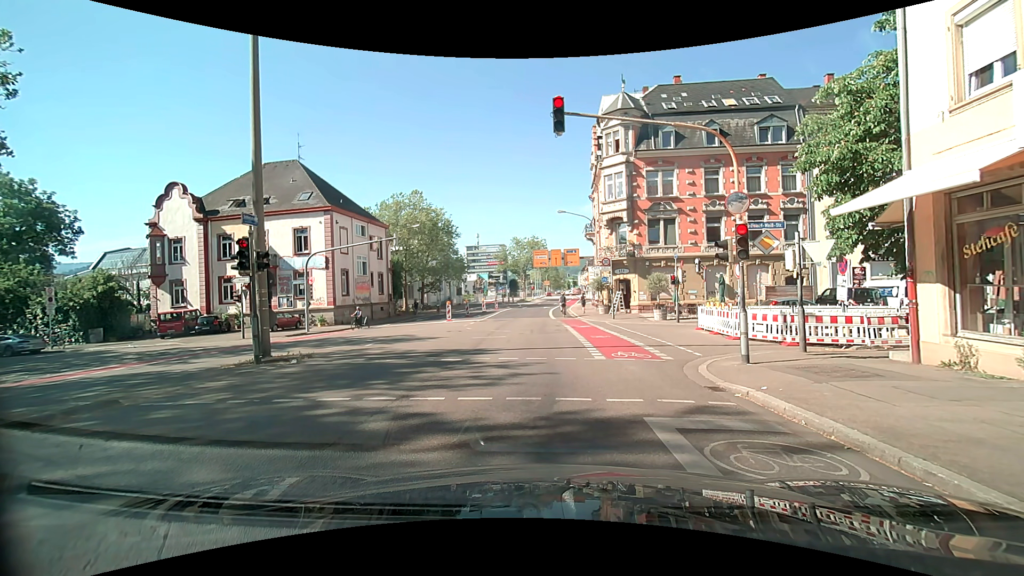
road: secondary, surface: asphalt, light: Day
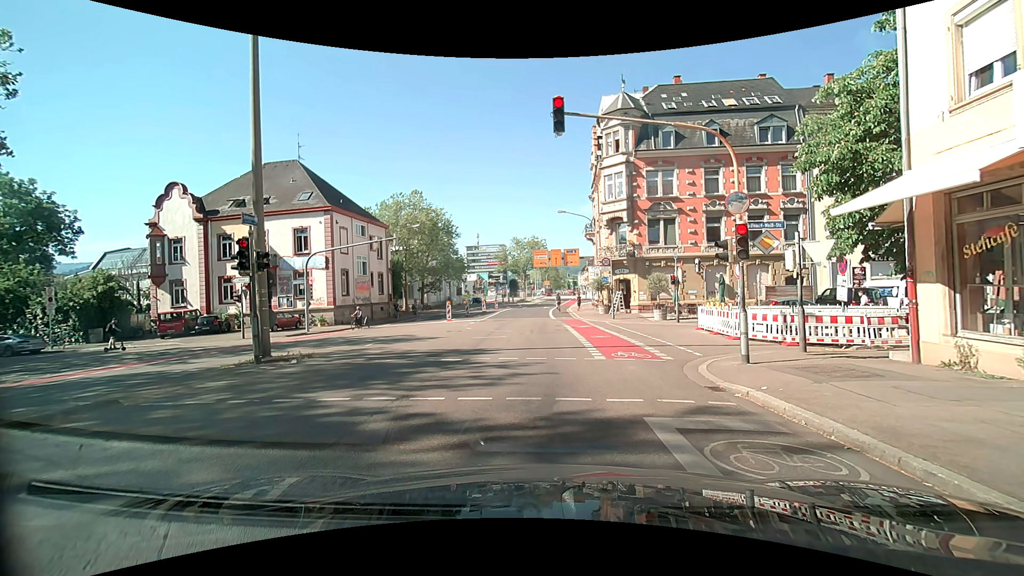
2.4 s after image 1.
(0.0, 0.0) m; 0°
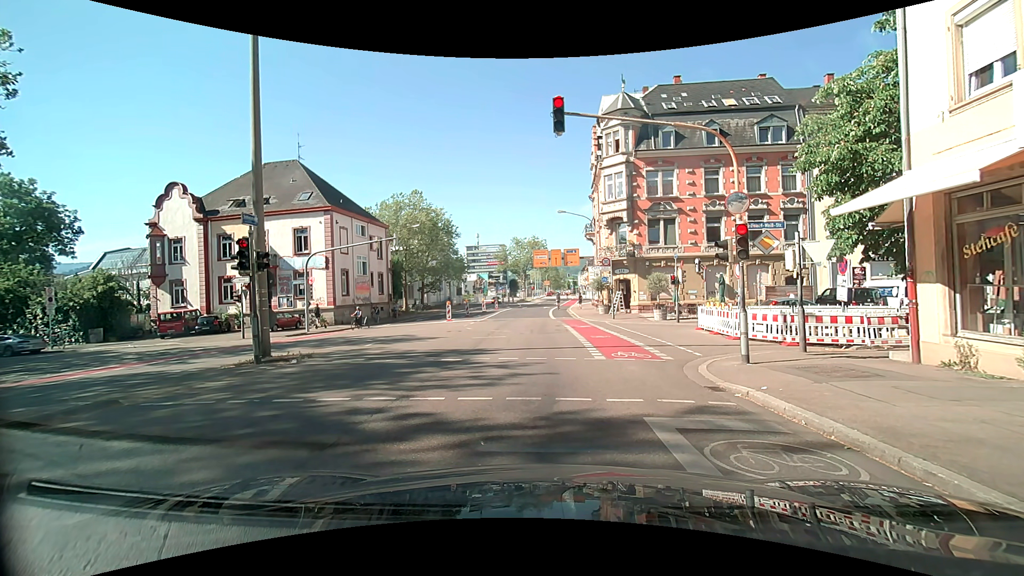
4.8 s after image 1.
(0.0, 0.0) m; 0°
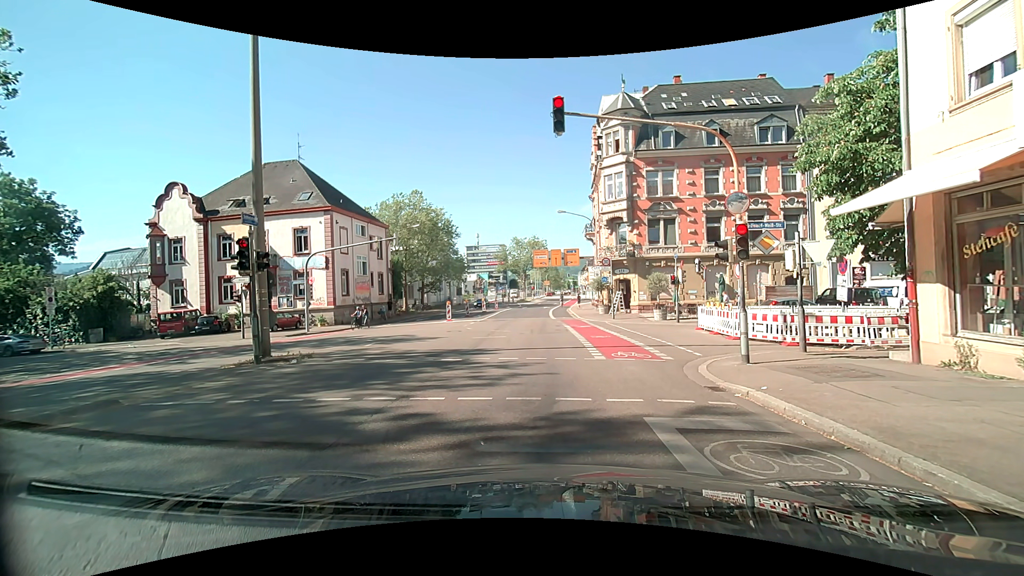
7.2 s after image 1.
(0.0, 0.0) m; 0°
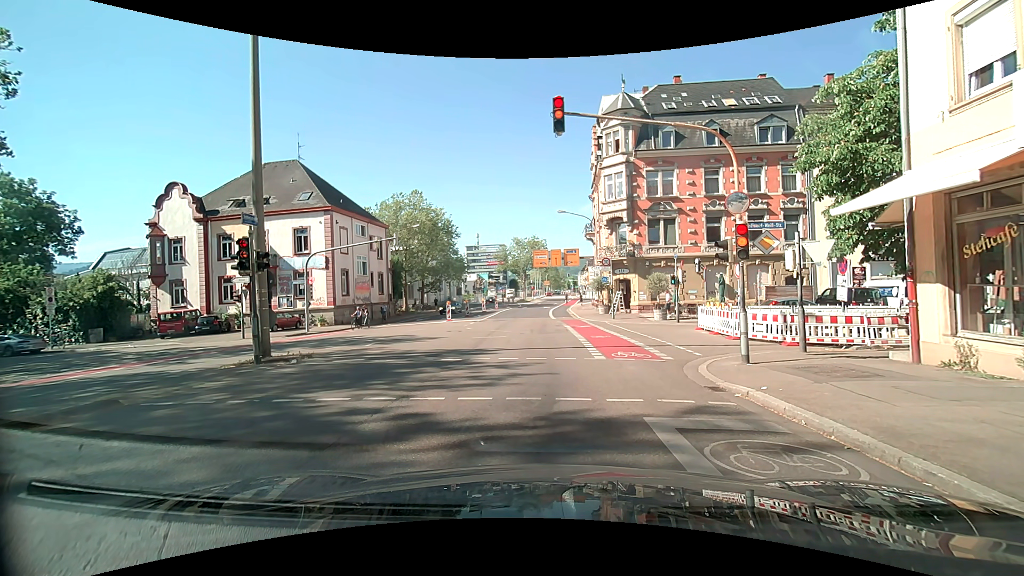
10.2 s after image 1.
(0.0, 0.0) m; 0°
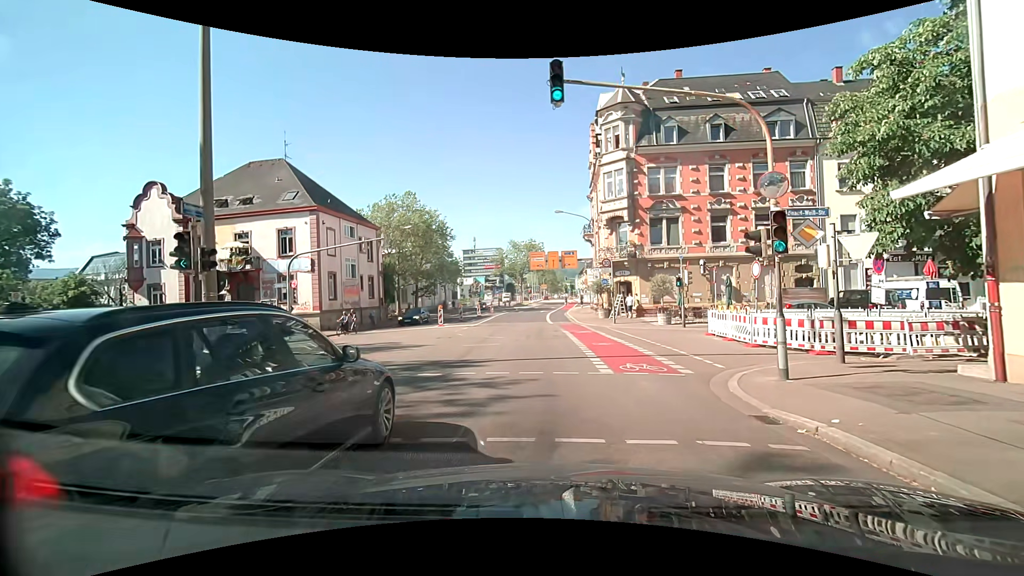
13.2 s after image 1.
(0.0, +2.2) m; +1°
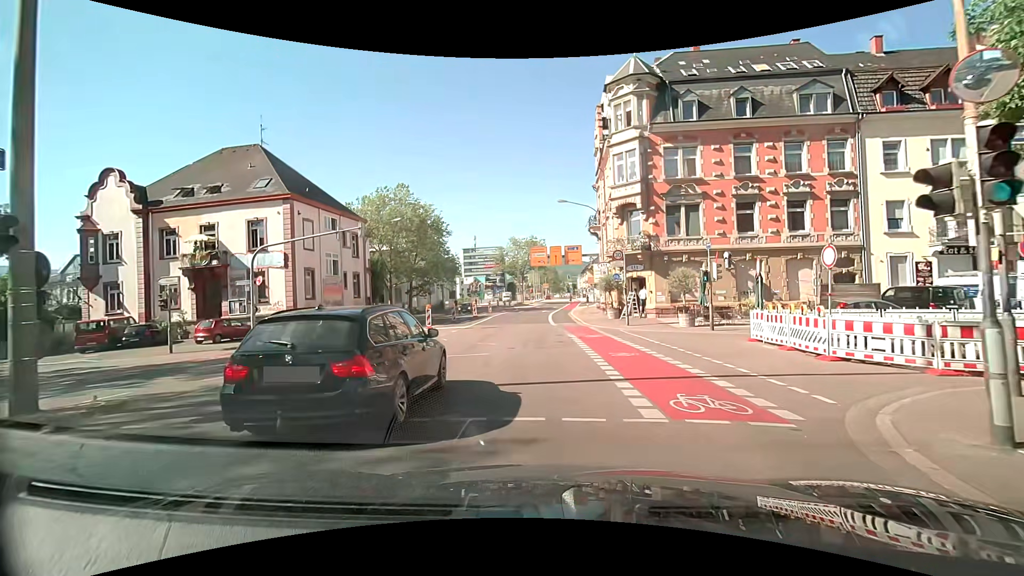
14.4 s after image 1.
(-0.1, +4.7) m; 0°
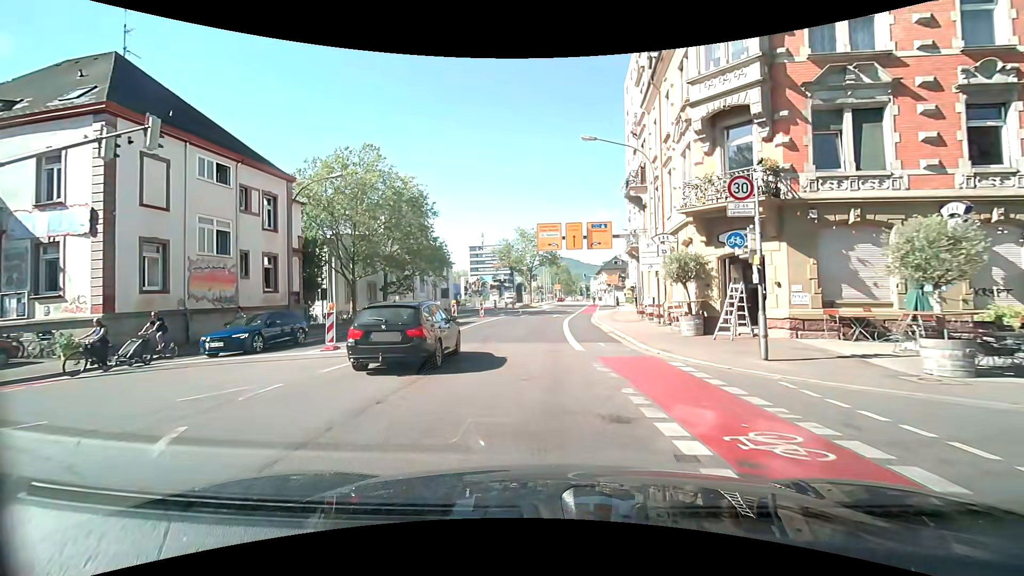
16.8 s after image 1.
(-0.1, +16.4) m; -1°
